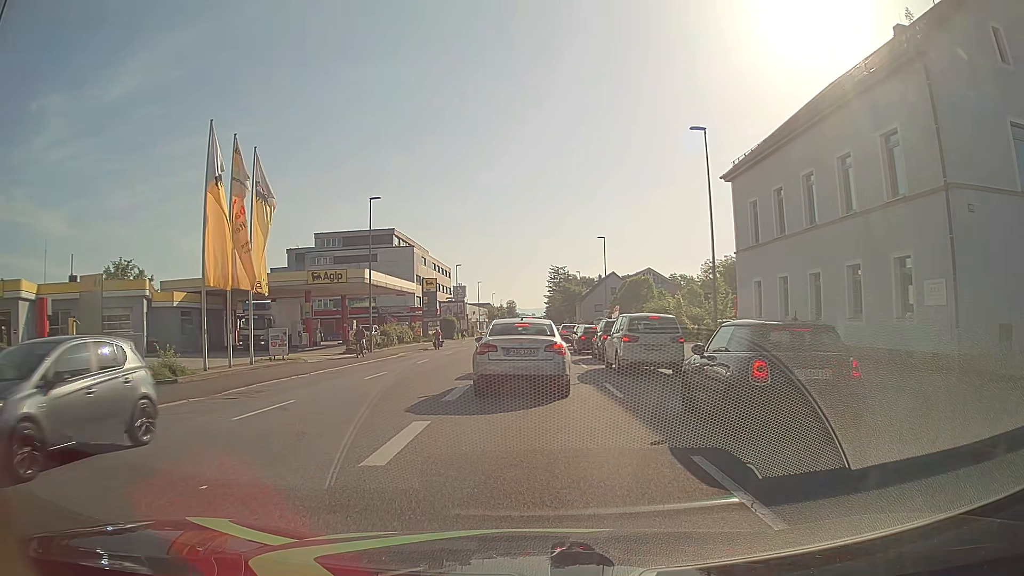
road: tertiary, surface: asphalt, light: Day
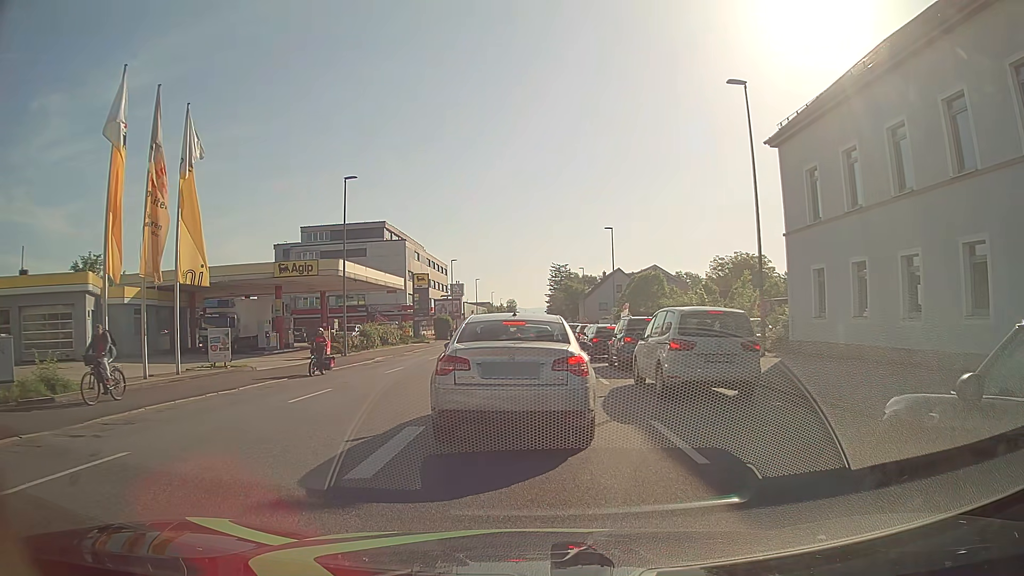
(0.0, +6.2) m; -1°
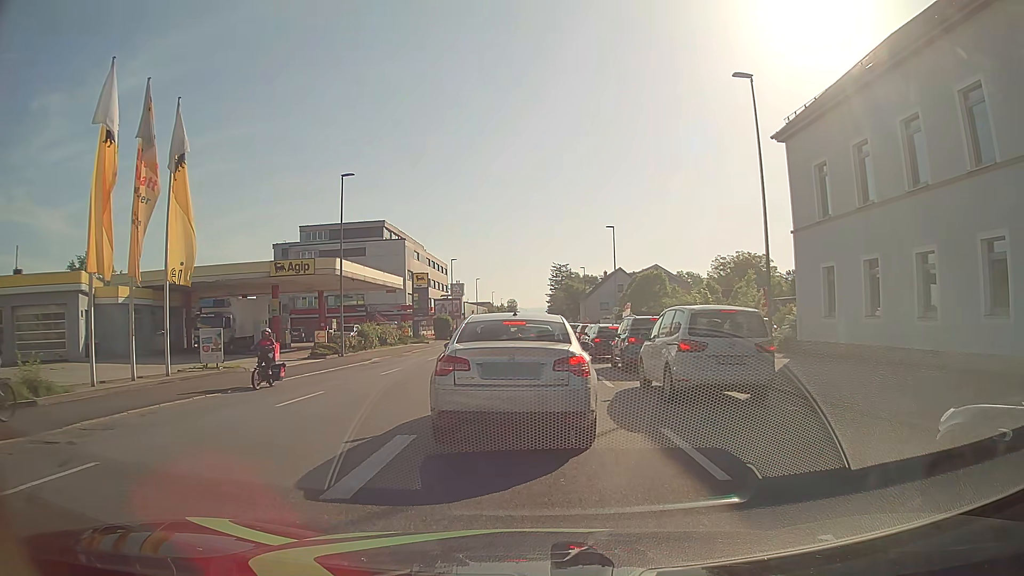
(0.0, +0.7) m; 0°
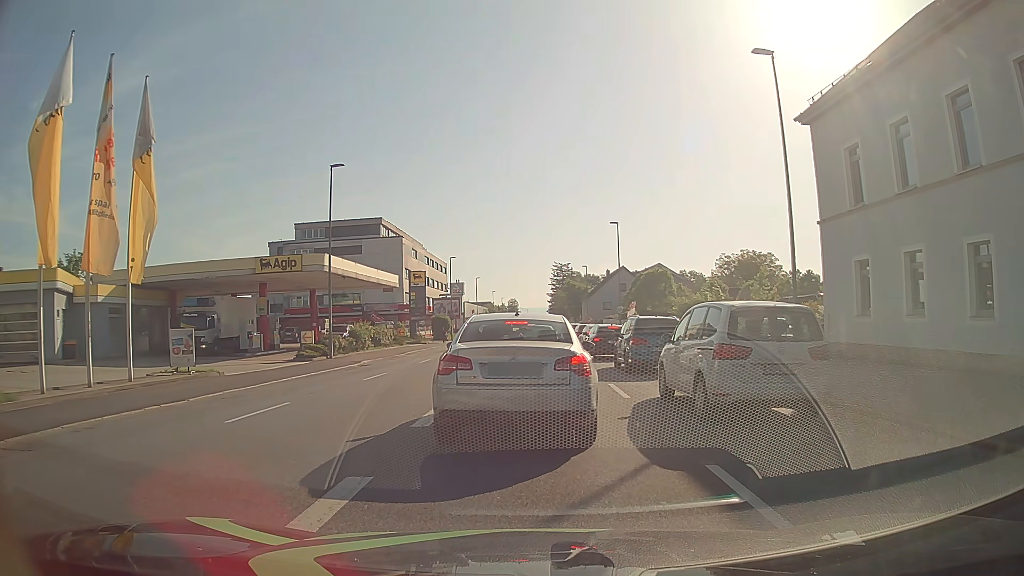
(0.0, +2.3) m; 0°
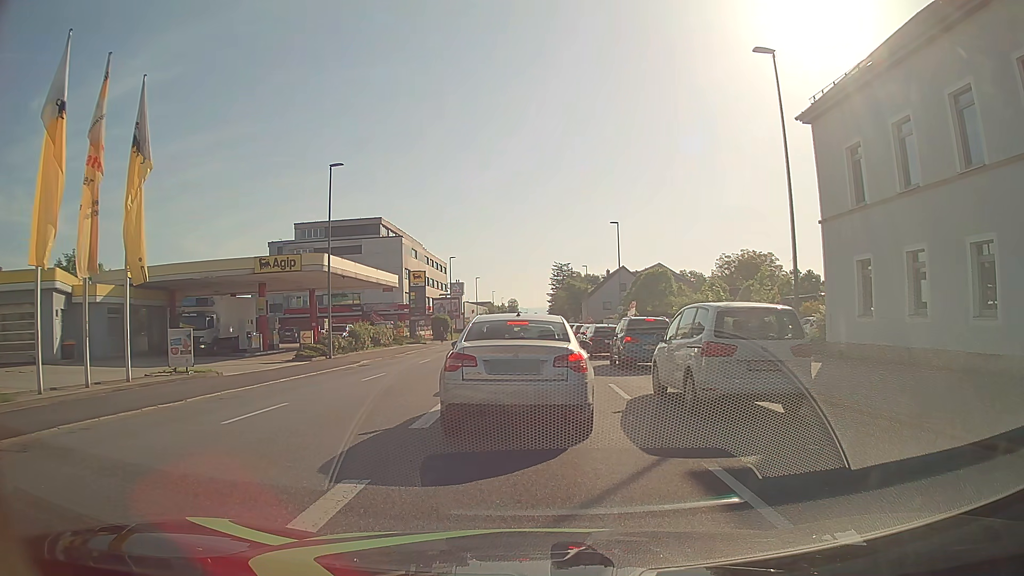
(0.0, +0.2) m; 0°
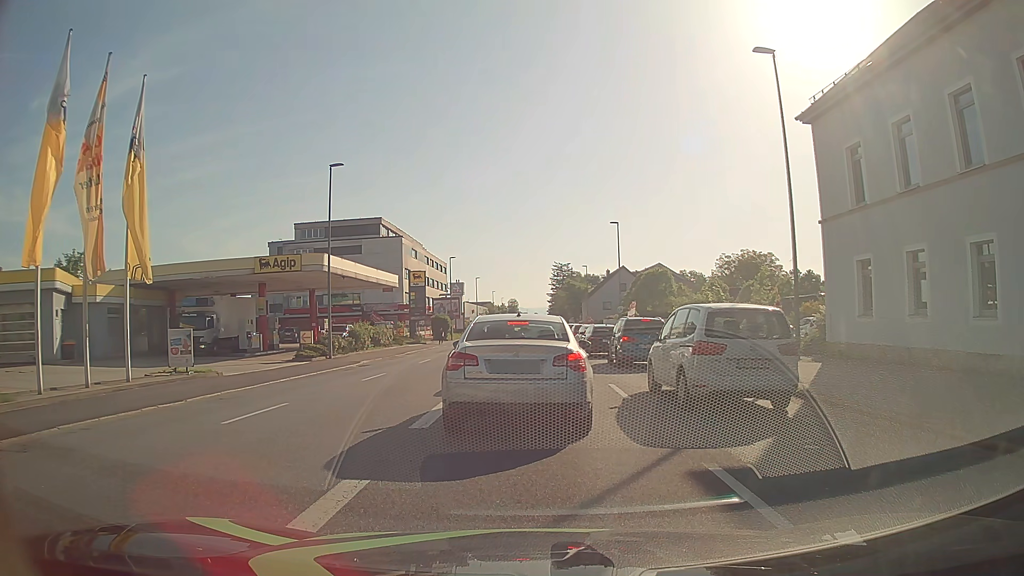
(0.0, 0.0) m; 0°
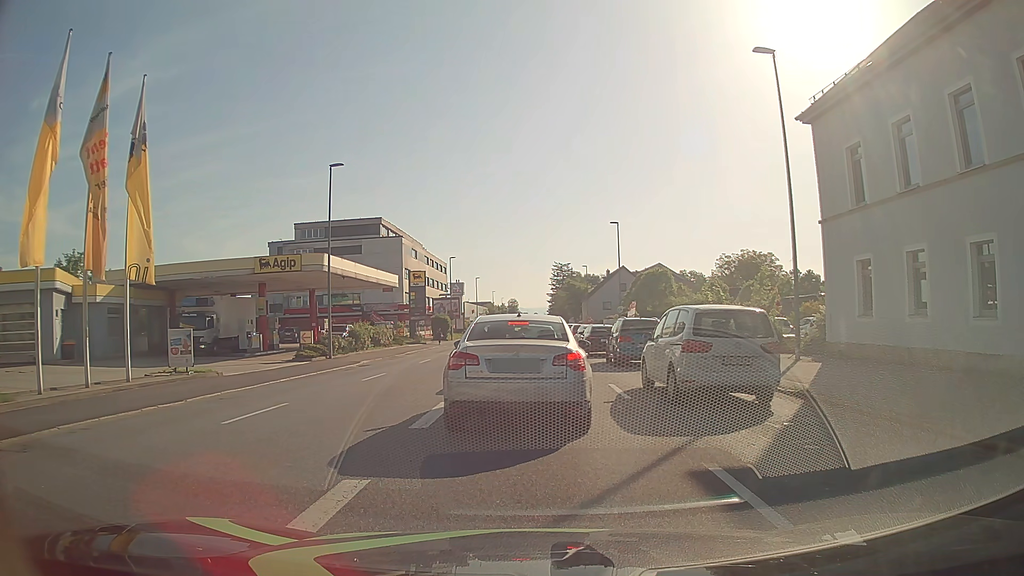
(0.0, 0.0) m; 0°
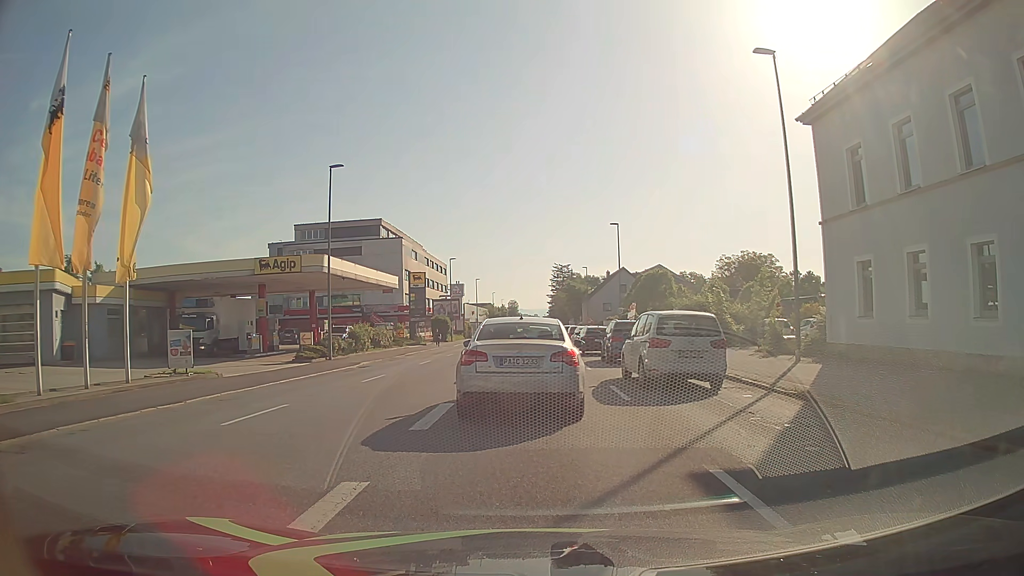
(0.0, 0.0) m; 0°
